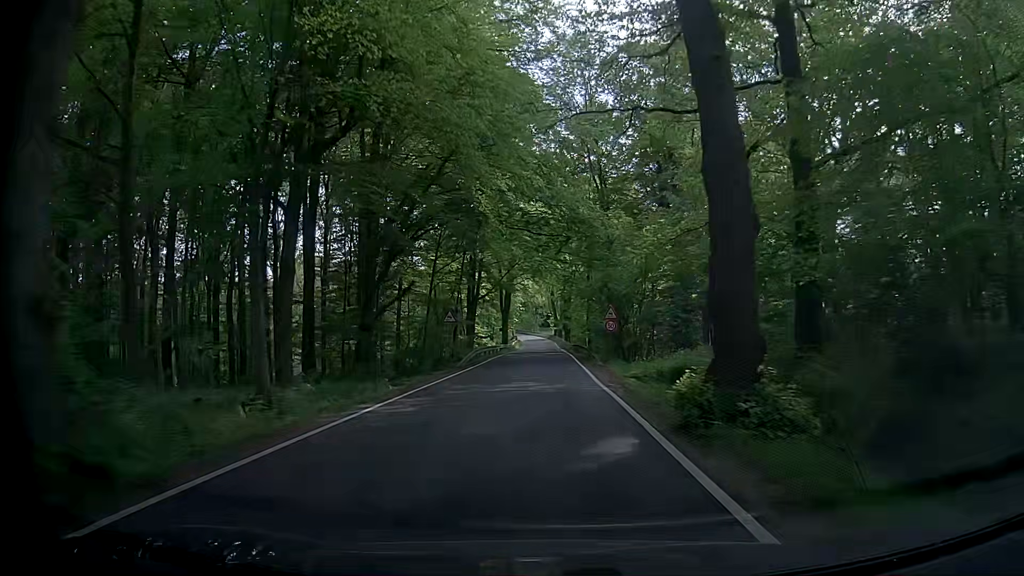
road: tertiary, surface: asphalt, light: Day
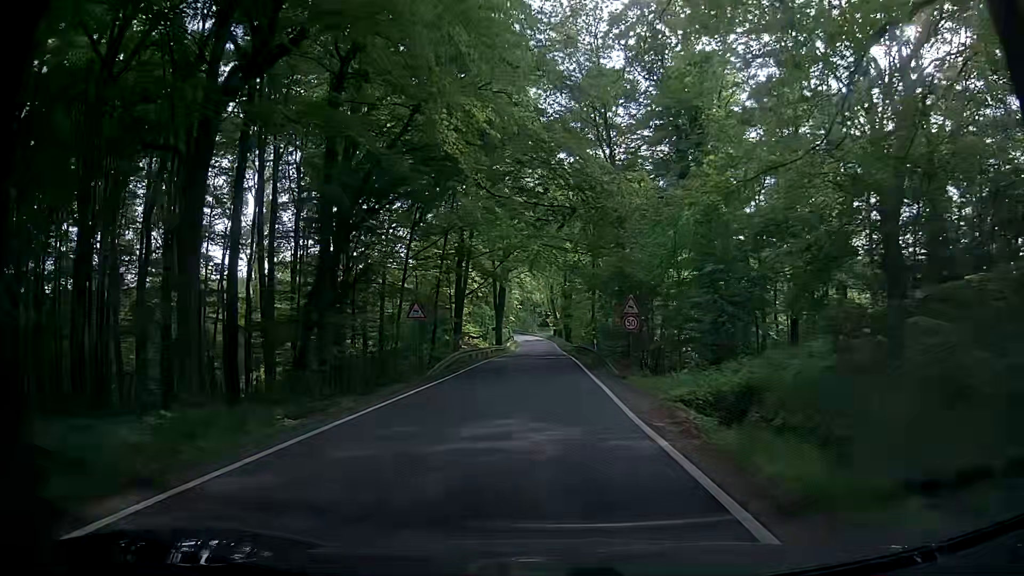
(+0.1, +8.6) m; +1°
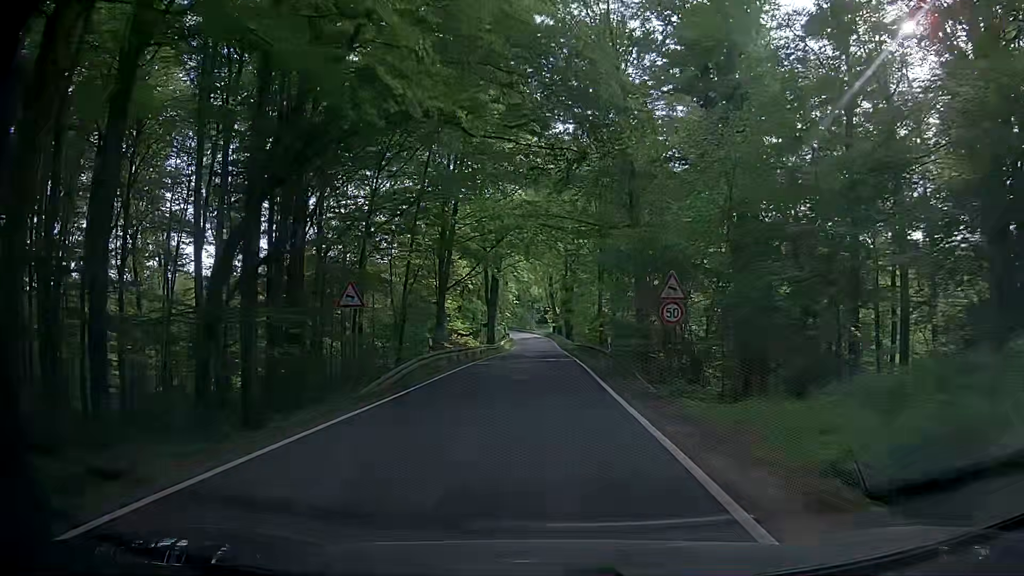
(+0.1, +8.6) m; +1°
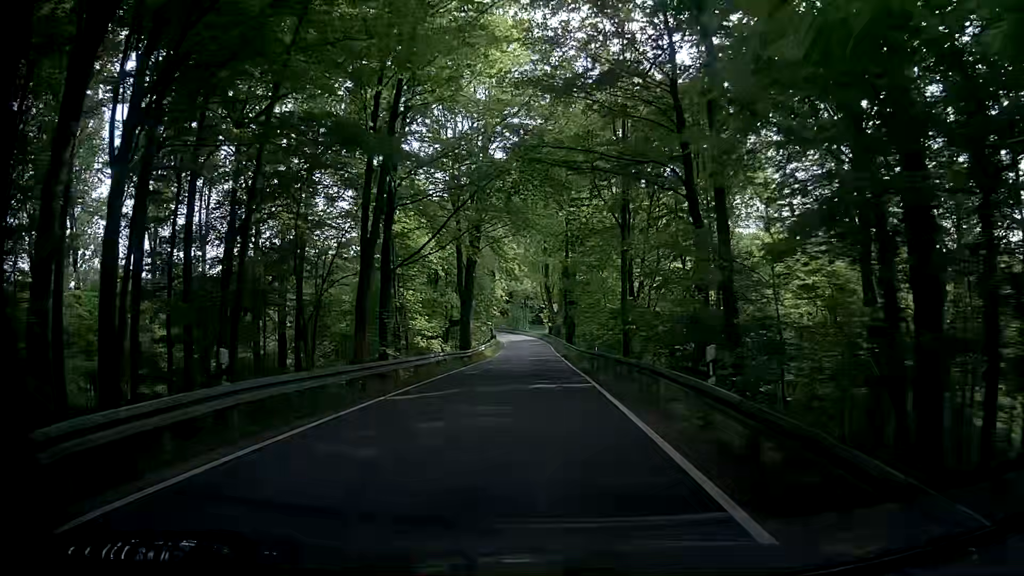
(-0.2, +17.3) m; -1°
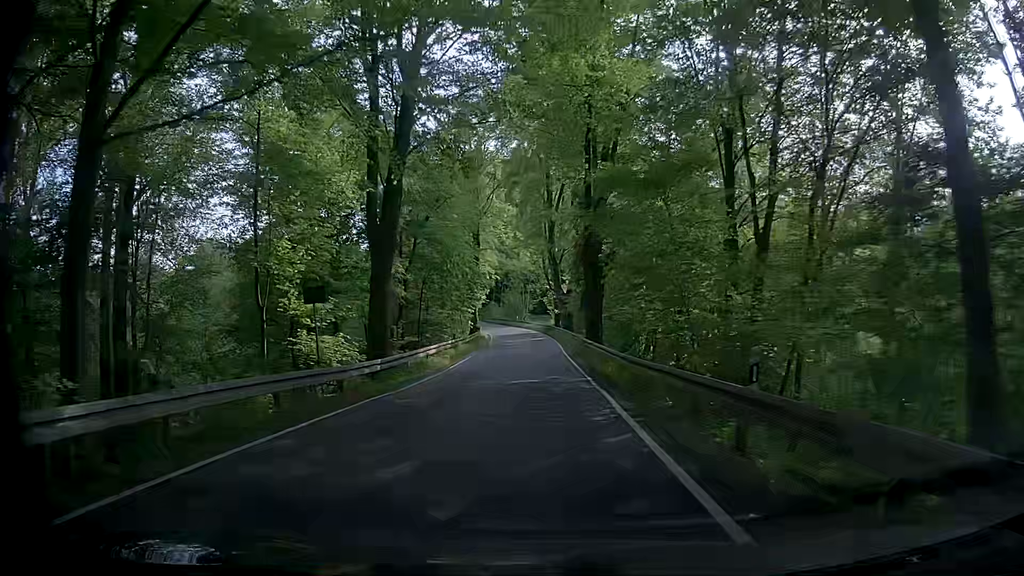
(+0.2, +25.4) m; 0°
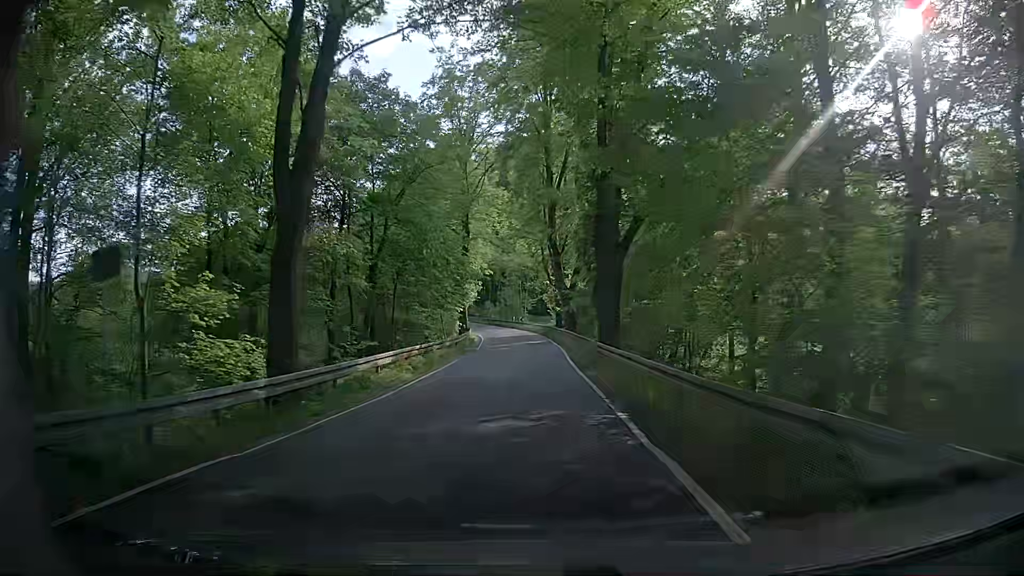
(0.0, +8.4) m; -1°
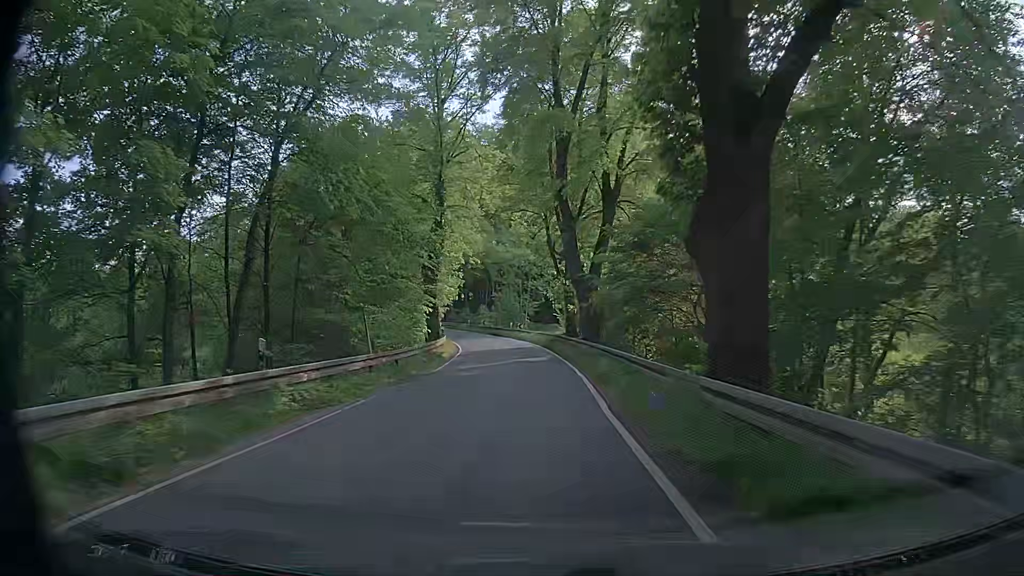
(+0.1, +16.8) m; 0°
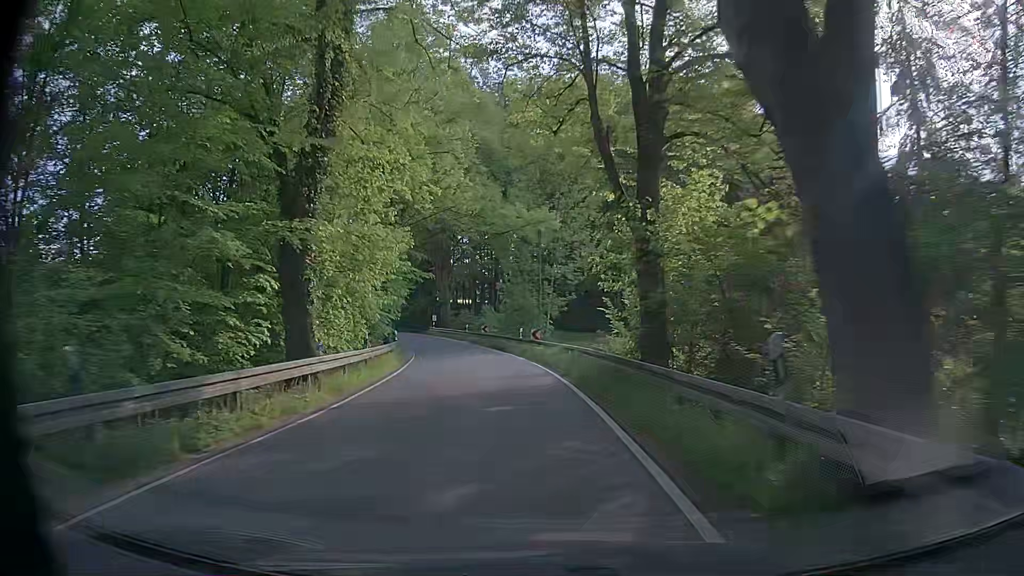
(-0.3, +25.0) m; -2°
(0, +10) (-1, +20) (-2, +30) (-4, +40) (-7, +49) (-10, +59) (-15, +68) (-20, +76) (-28, +83) (-36, +89) m
